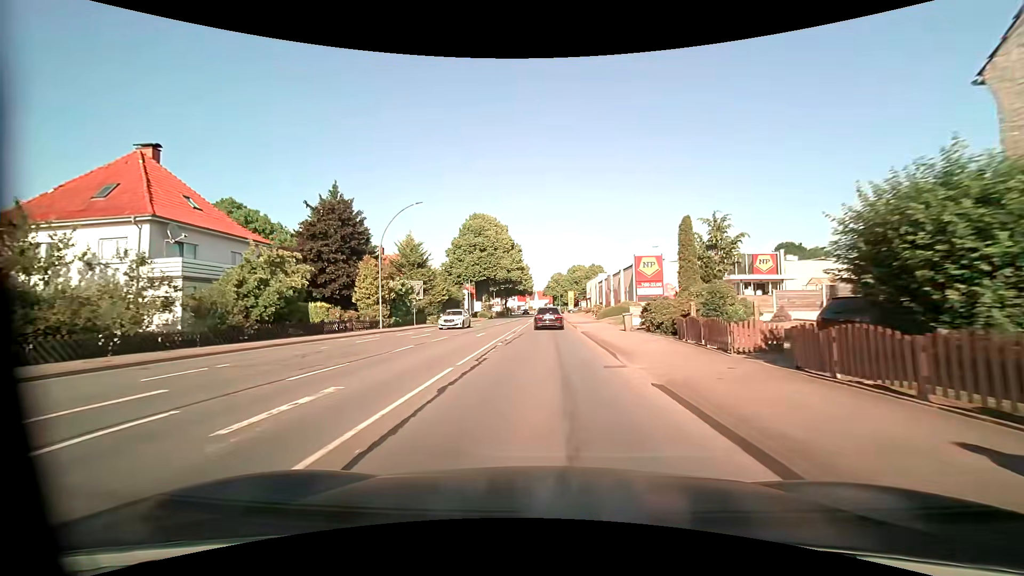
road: primary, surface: asphalt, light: Day
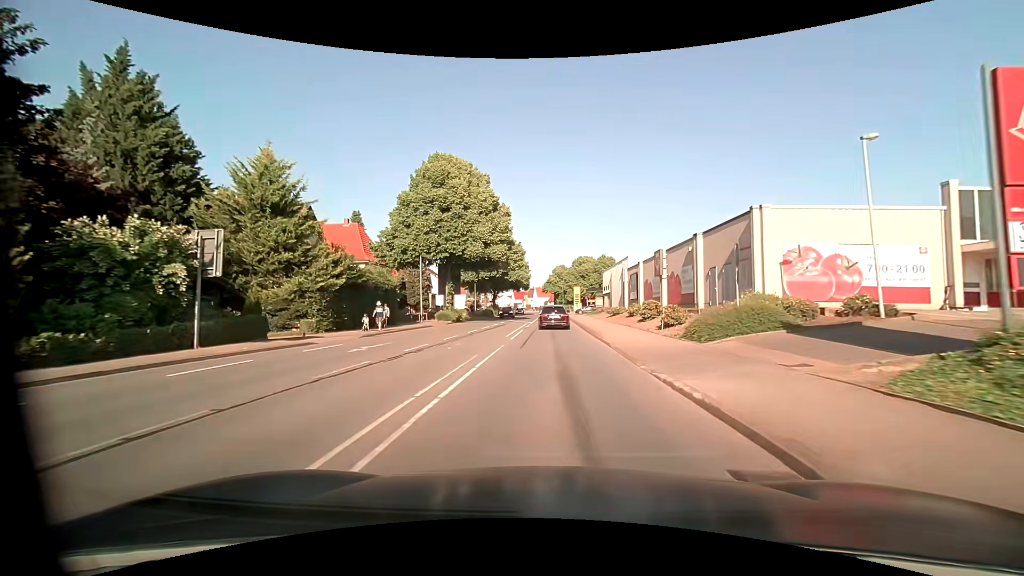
(-0.1, +30.0) m; 0°
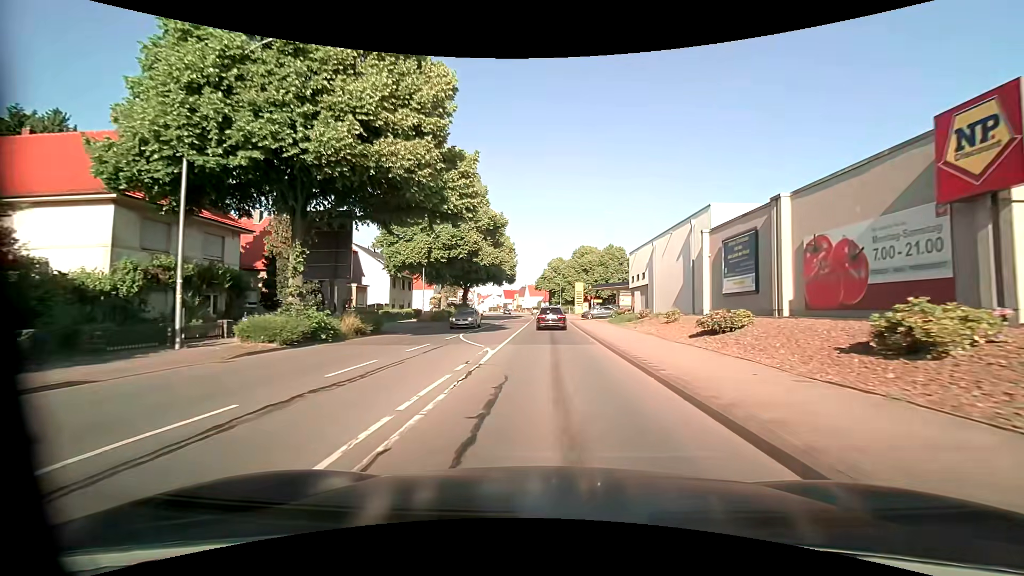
(+0.2, +29.8) m; 0°
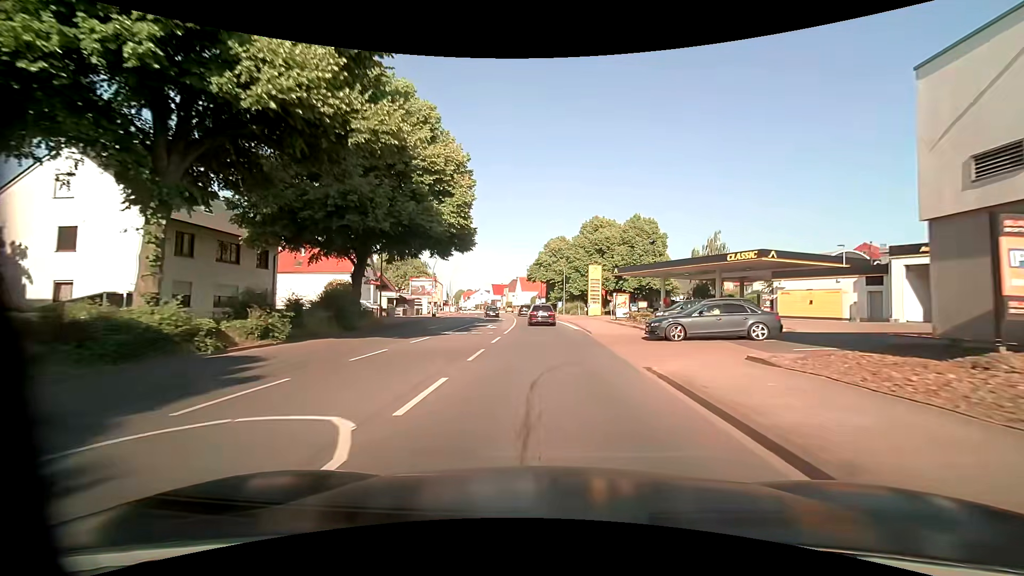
(+0.5, +39.0) m; +1°
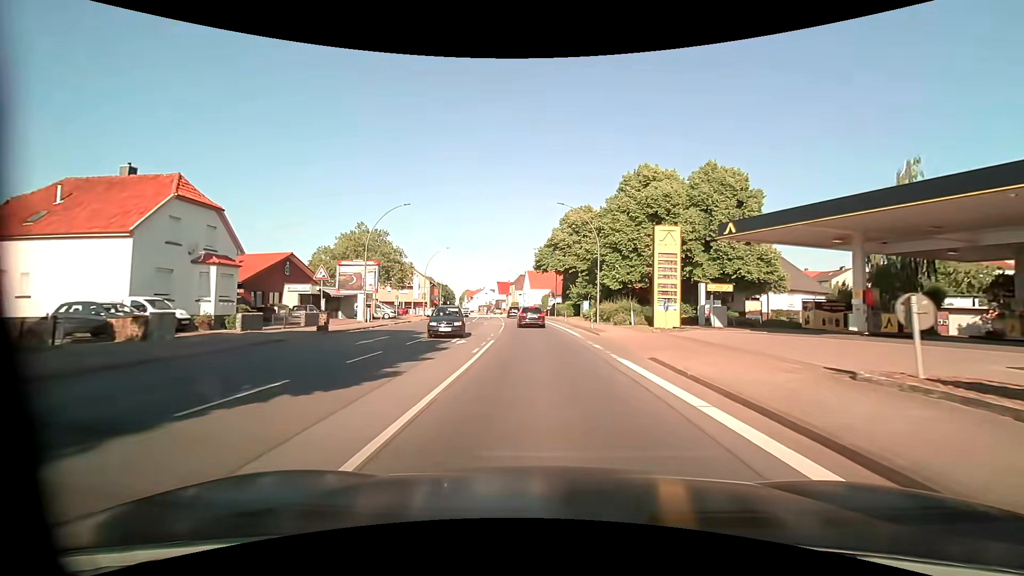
(-0.3, +31.8) m; -1°
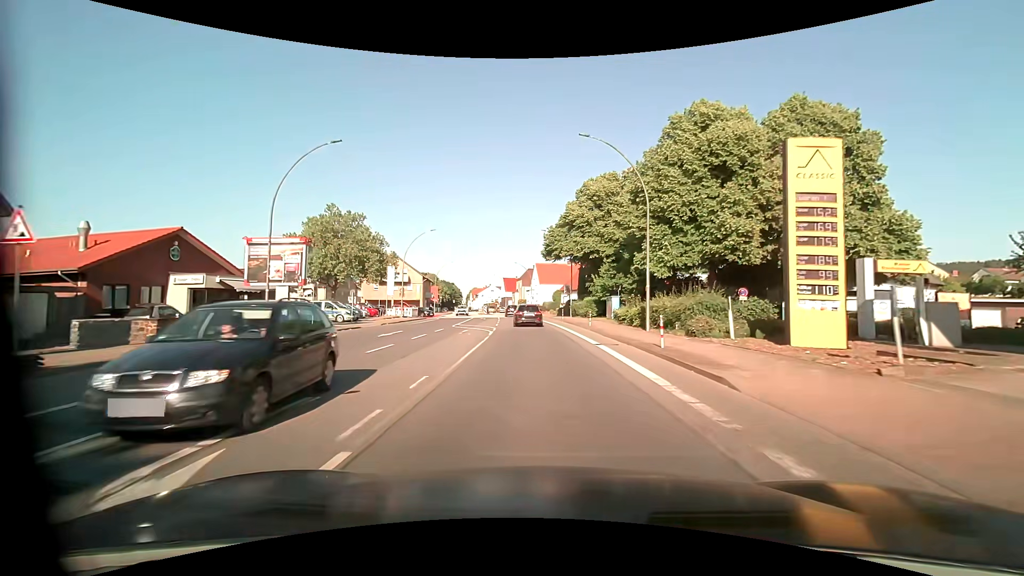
(-0.1, +16.0) m; -1°
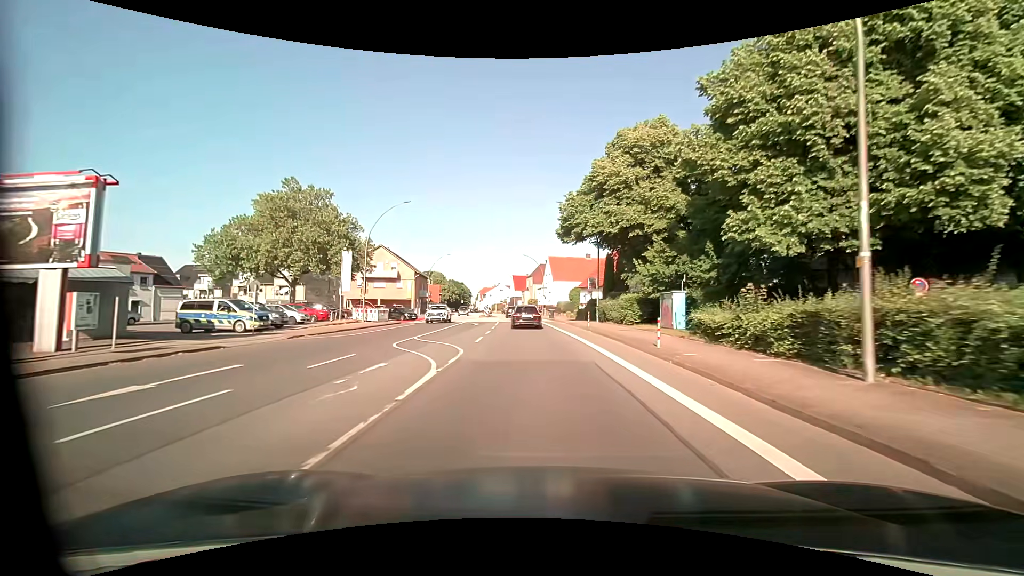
(-0.2, +15.6) m; -1°
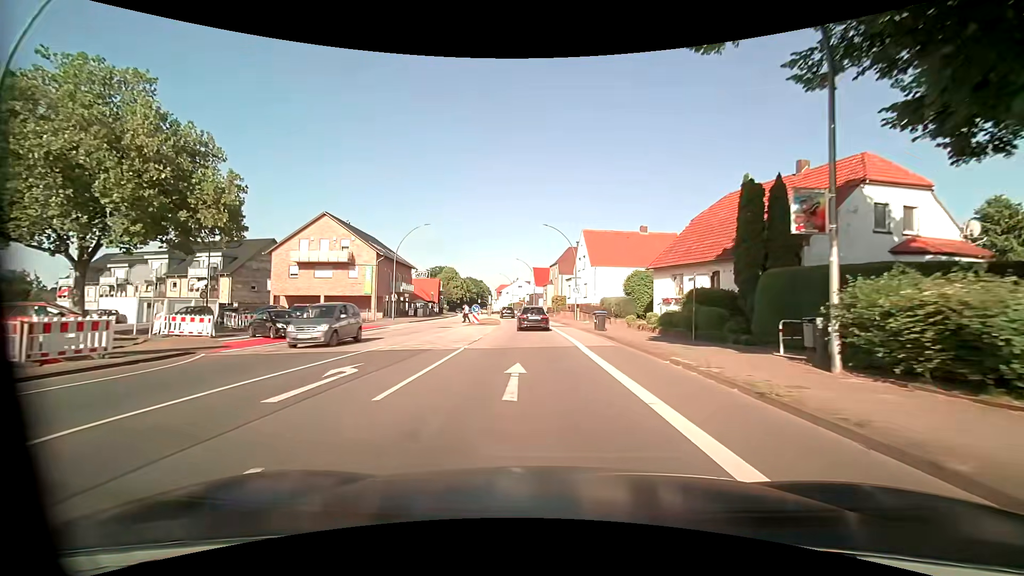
(-0.9, +30.0) m; -3°
(0, +10) (0, +20) (-1, +30) (-2, +40) (-2, +50) (-4, +60) (-5, +70) (-6, +80) (-8, +90) (-10, +99) m
